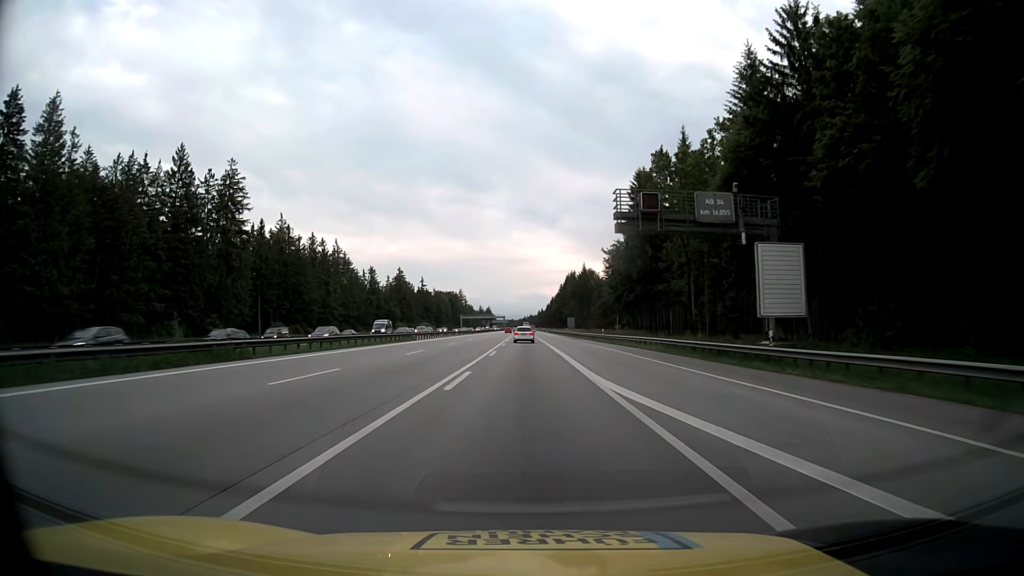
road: motorway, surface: asphalt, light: Day
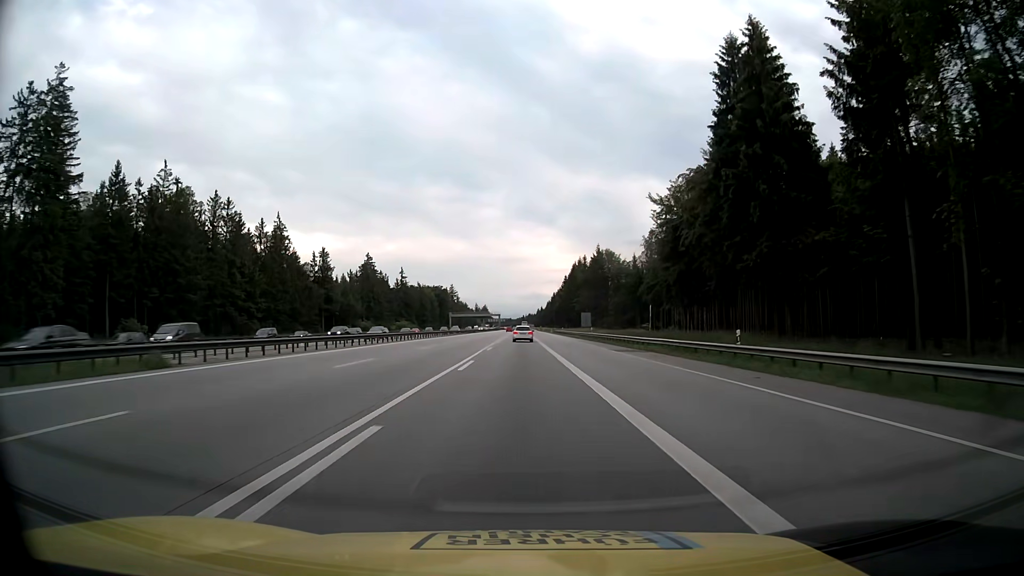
(+0.1, +47.9) m; 0°
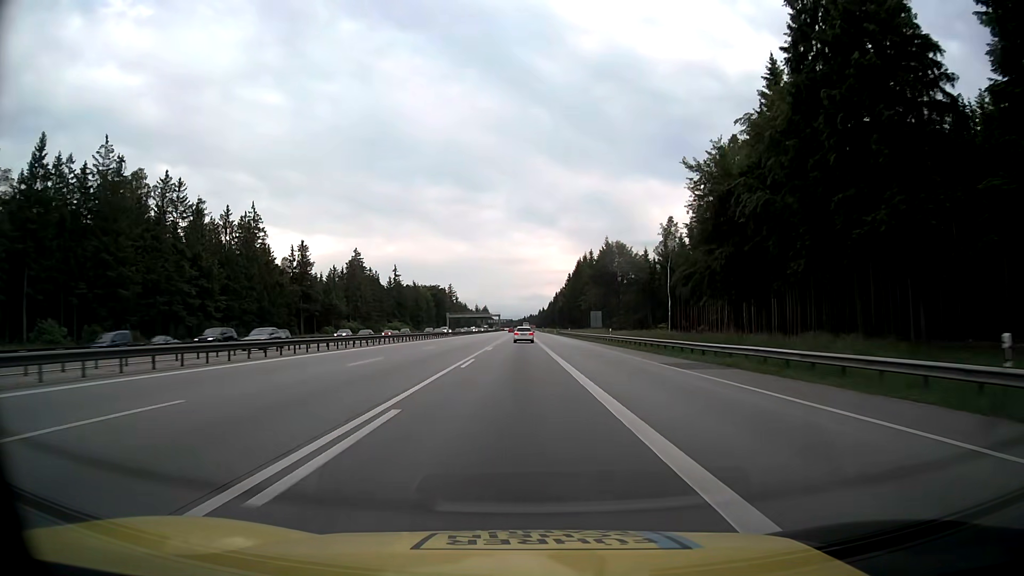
(0.0, +16.0) m; 0°
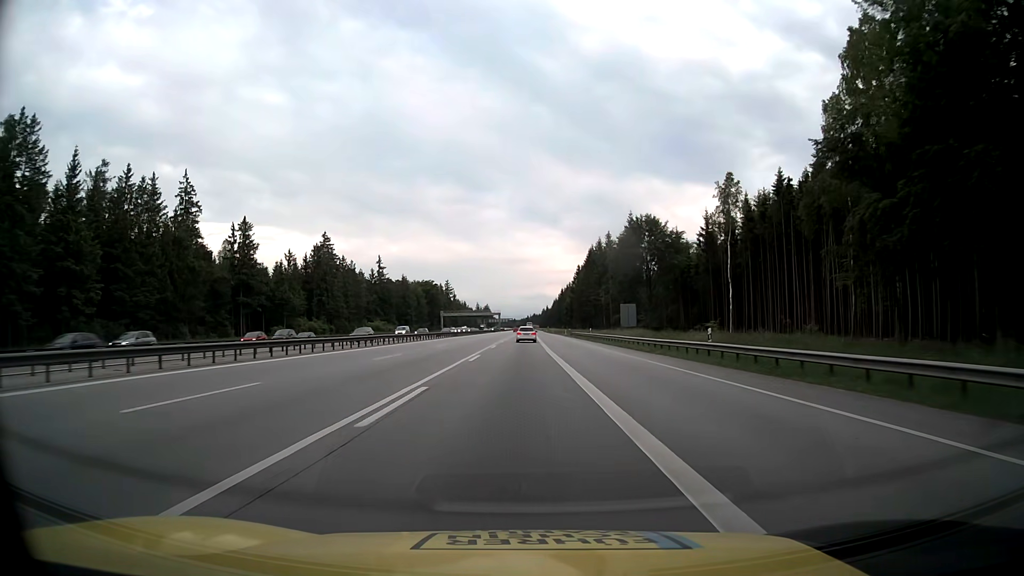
(0.0, +32.1) m; 0°
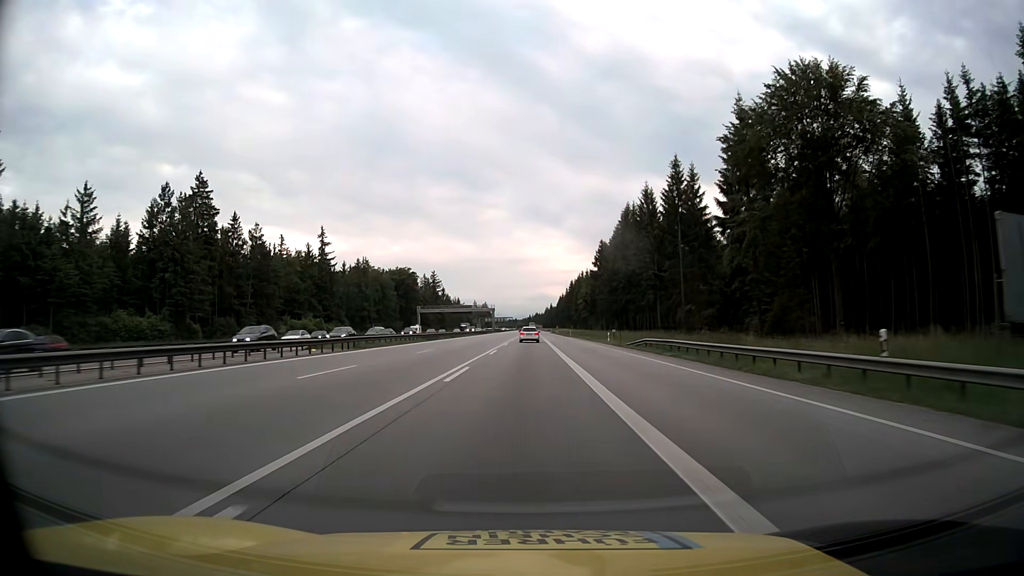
(0.0, +64.5) m; 0°
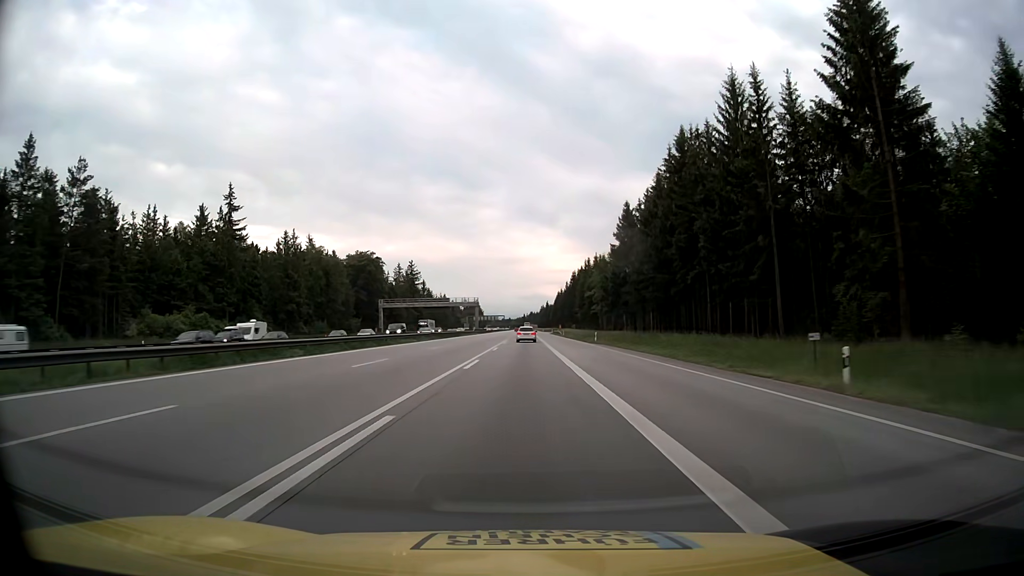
(+0.2, +48.8) m; +1°
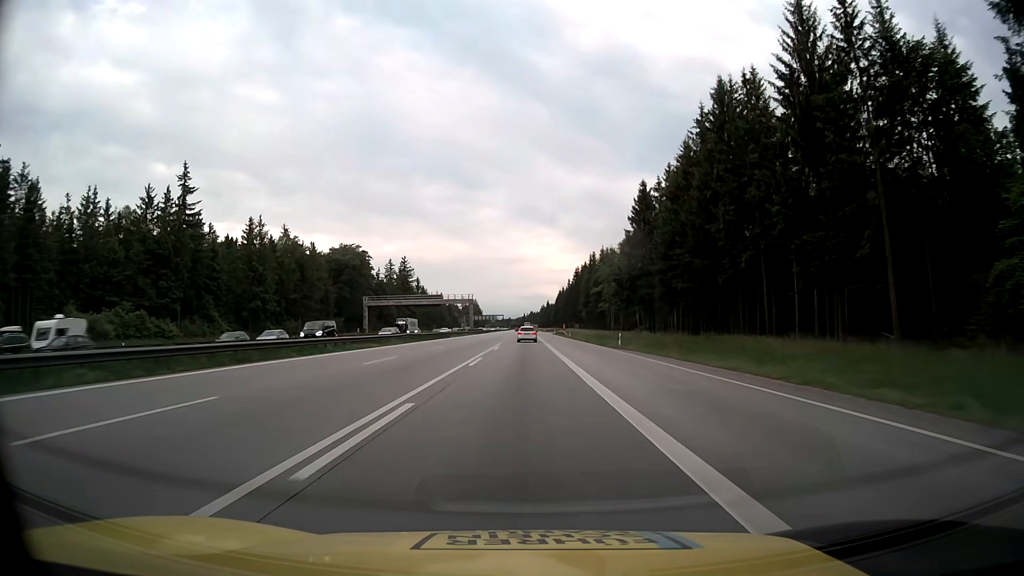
(0.0, +16.4) m; 0°
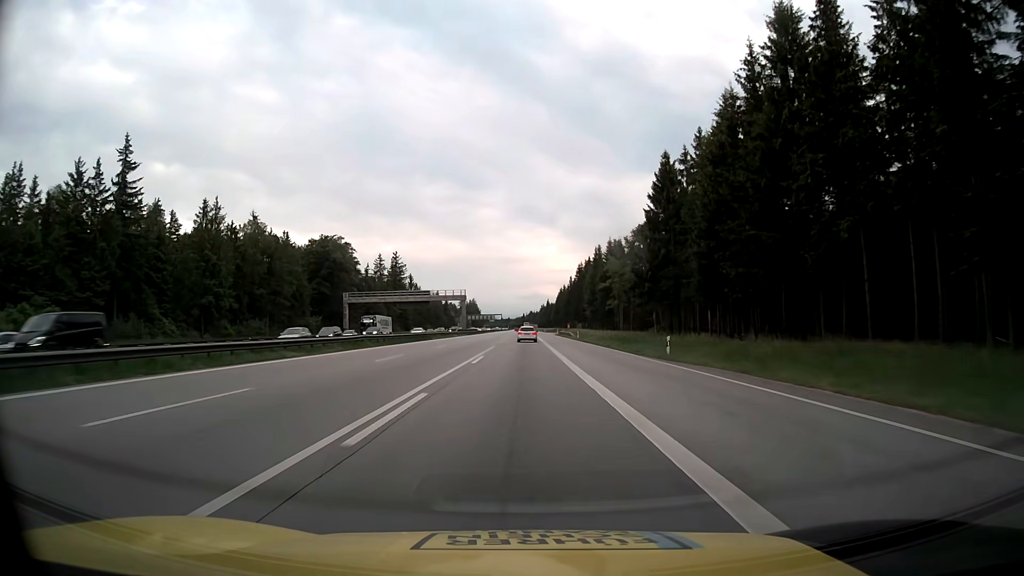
(0.0, +16.4) m; 0°
(0, +10) (0, +20) (0, +30) (0, +40) (0, +50) (0, +60) (0, +70) (0, +80) (0, +90) (0, +100) m
